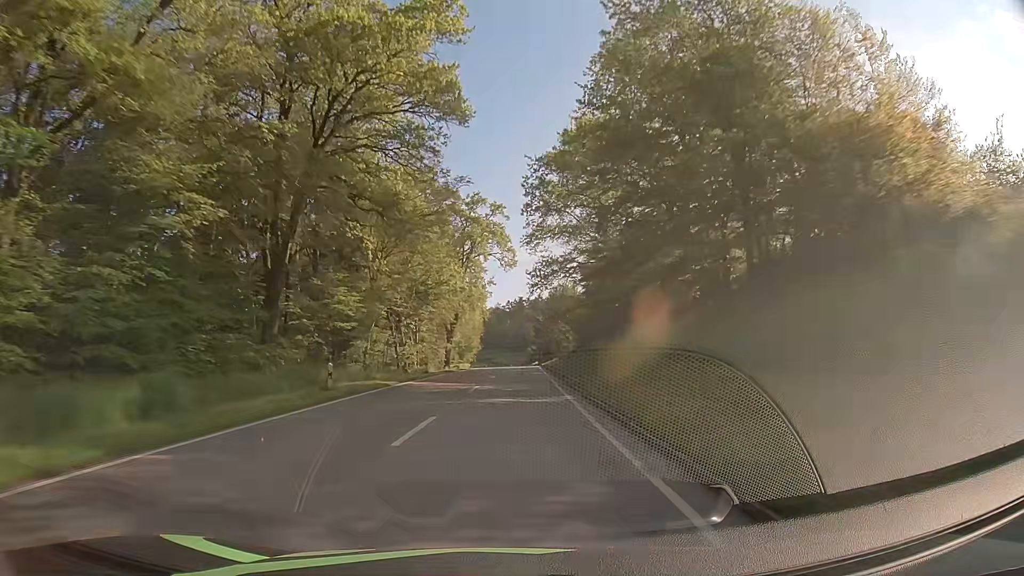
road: secondary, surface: asphalt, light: Day
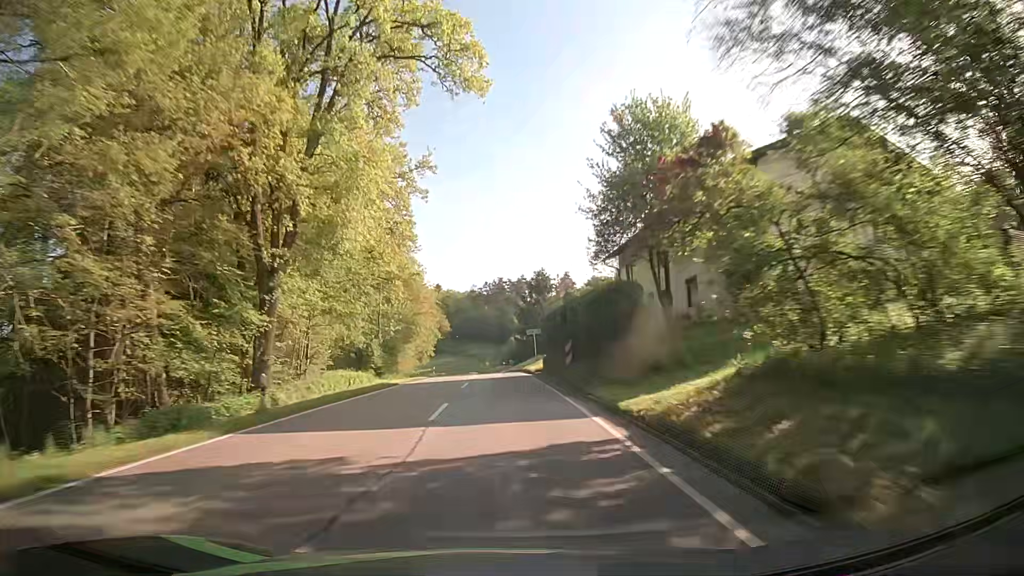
(+1.5, +56.8) m; +2°
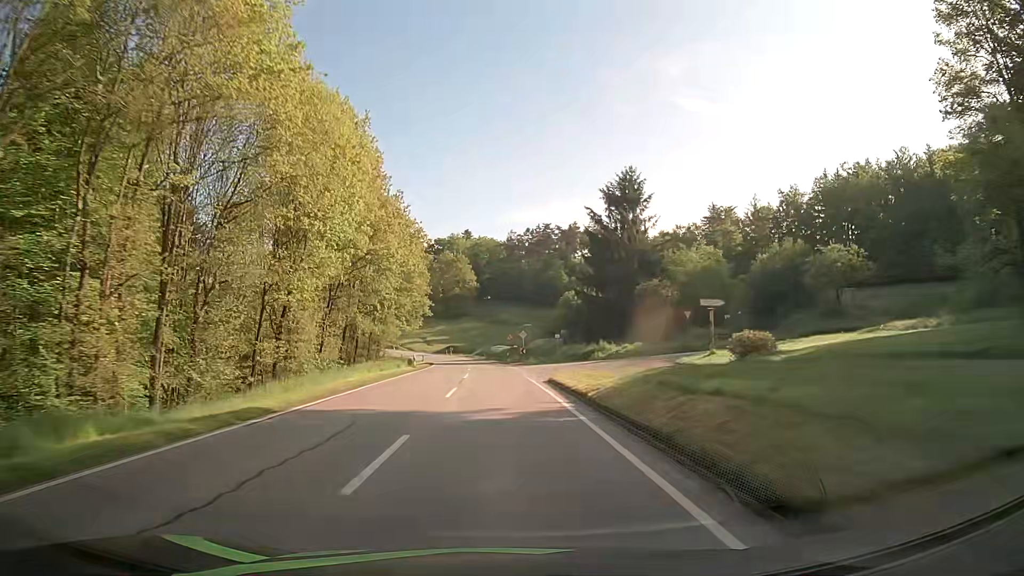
(-1.6, +66.1) m; -3°
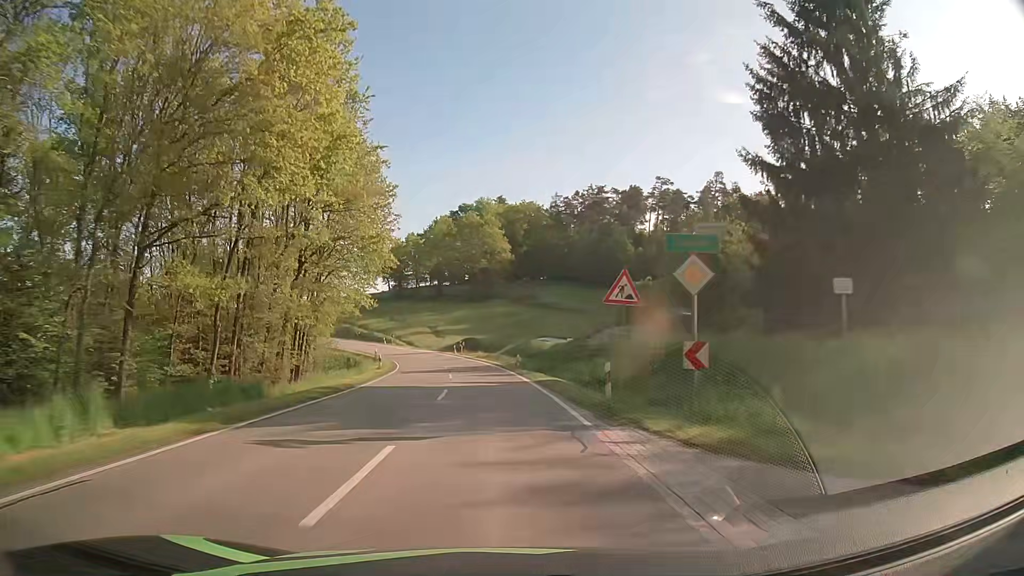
(-1.3, +49.0) m; -3°
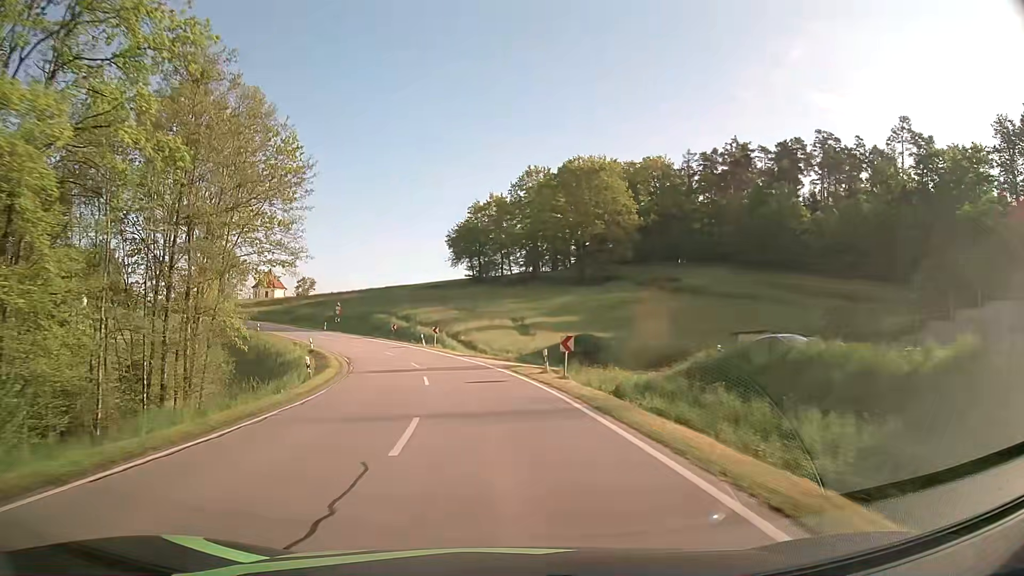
(-2.8, +44.7) m; -9°
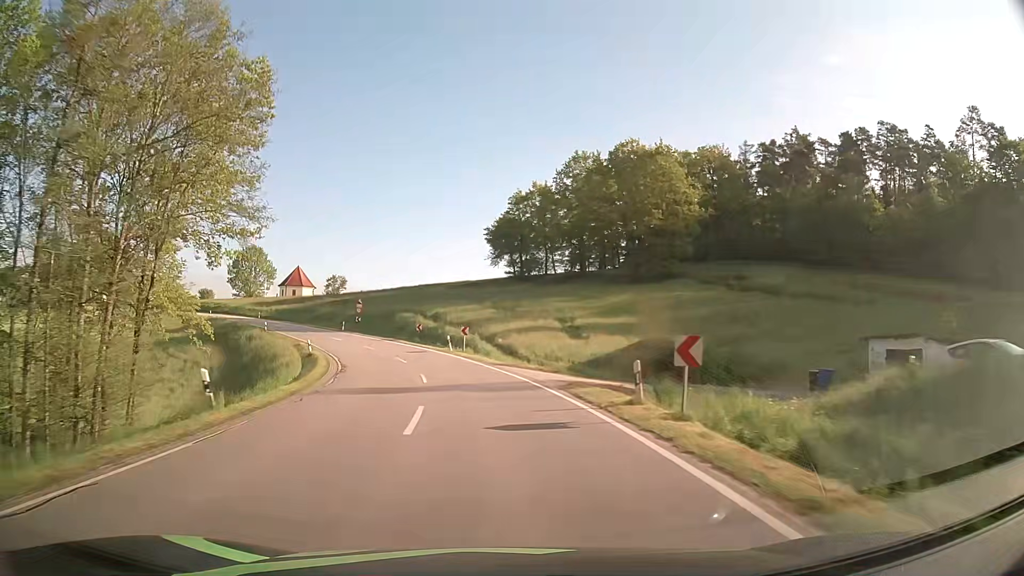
(-0.3, +10.6) m; -3°
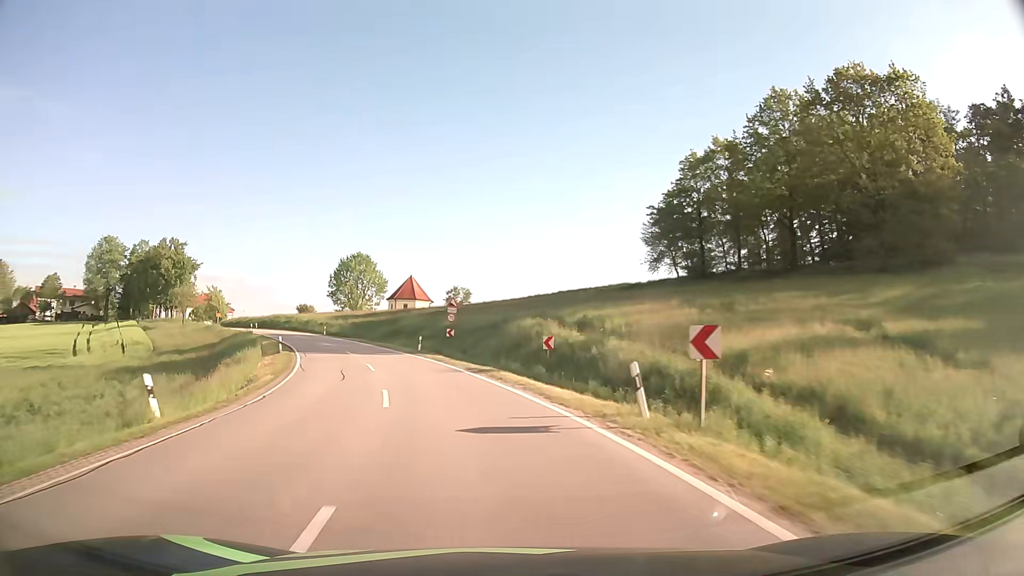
(-3.1, +30.6) m; -12°
